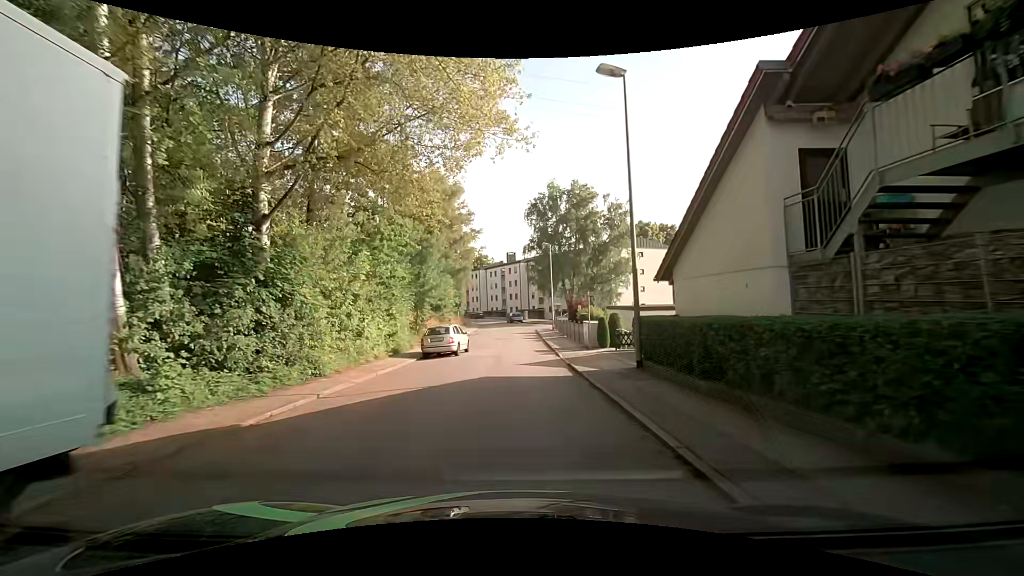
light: Day
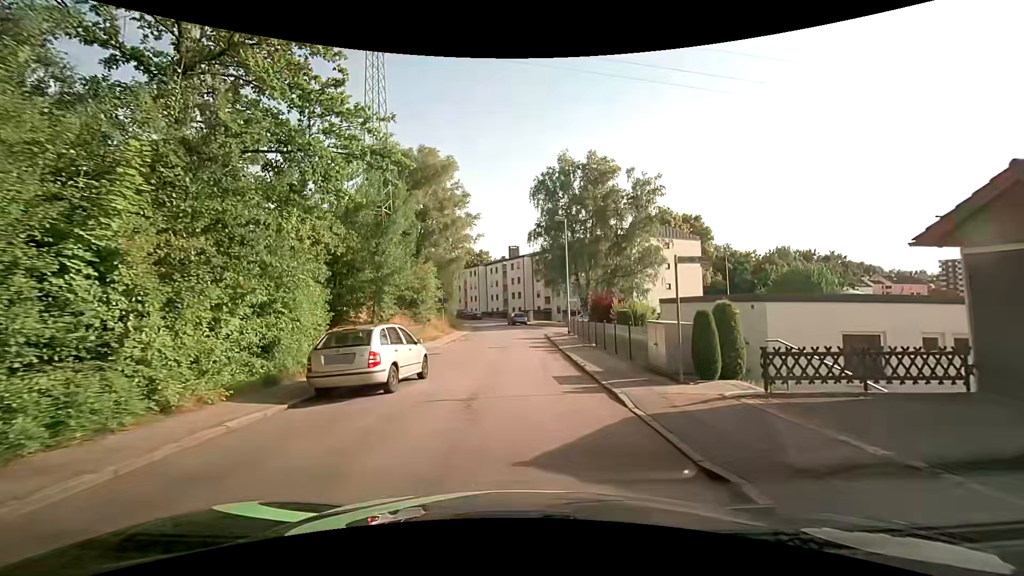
(+0.1, +11.9) m; +1°
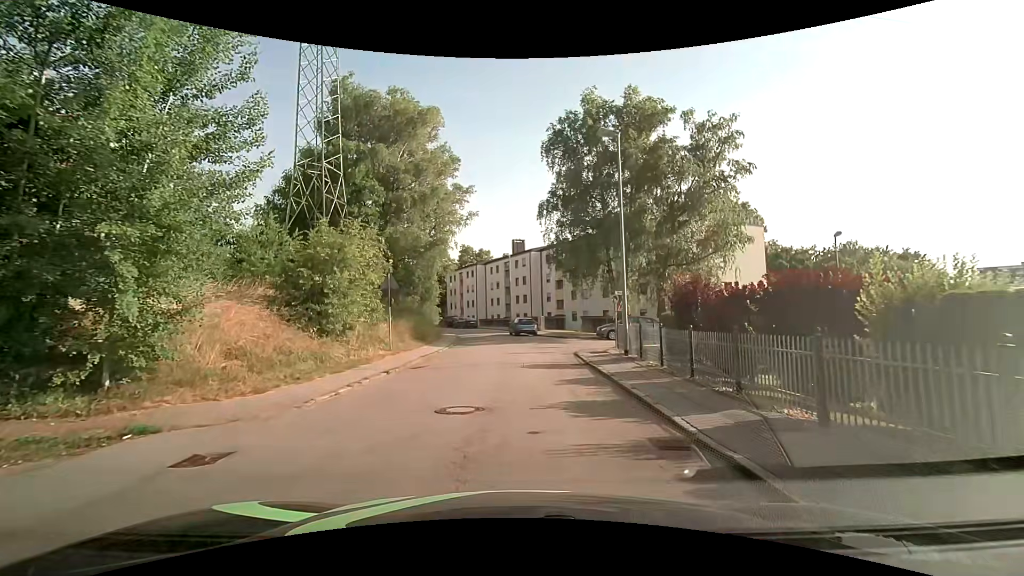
(-0.2, +16.6) m; -1°
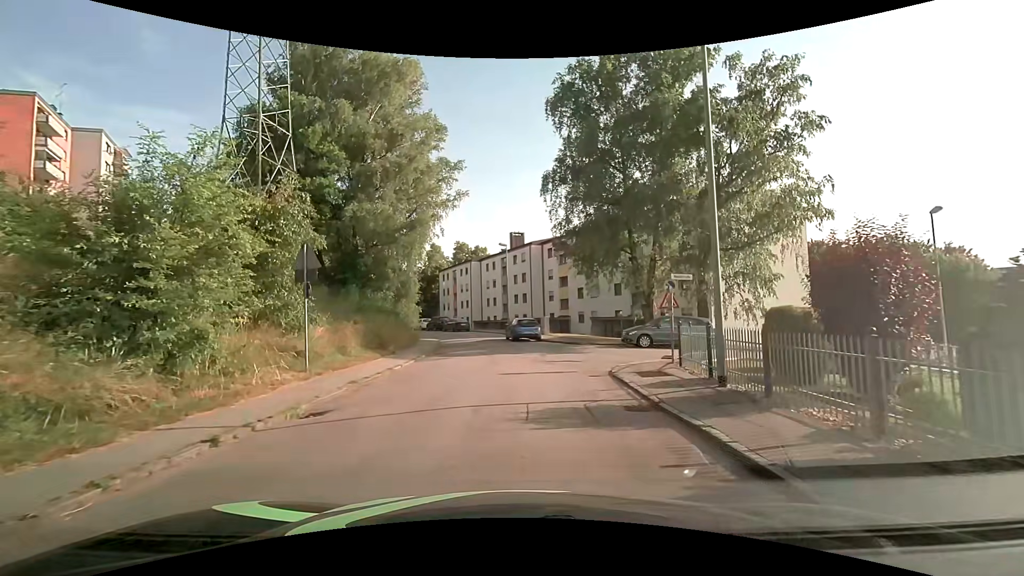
(0.0, +8.2) m; 0°
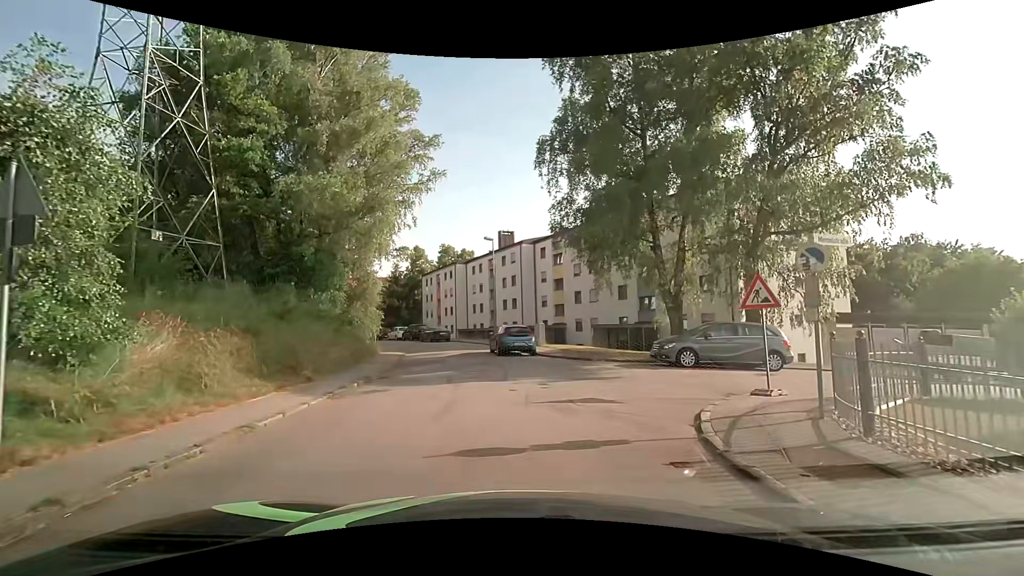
(+0.1, +7.1) m; +2°
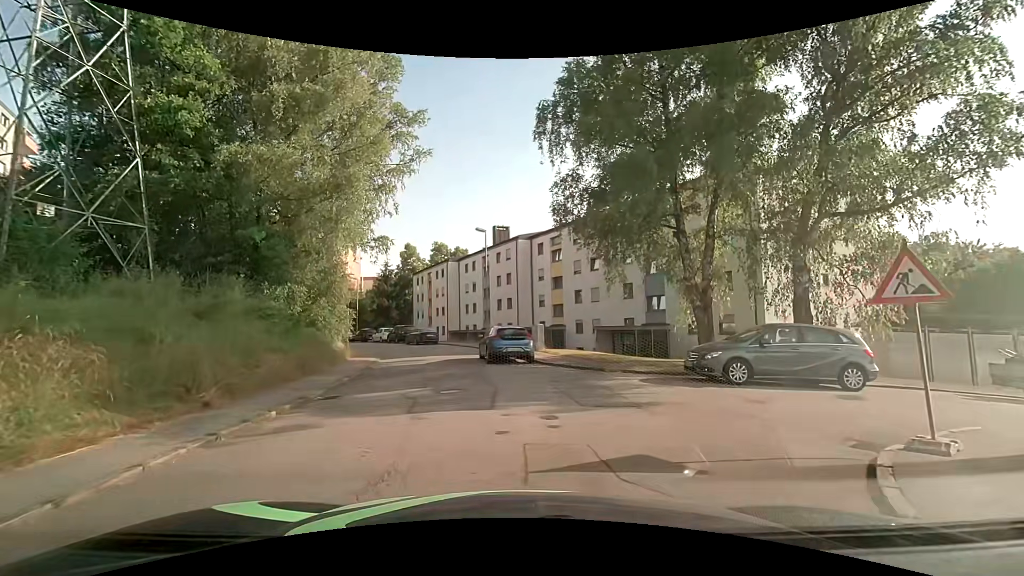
(0.0, +4.0) m; 0°
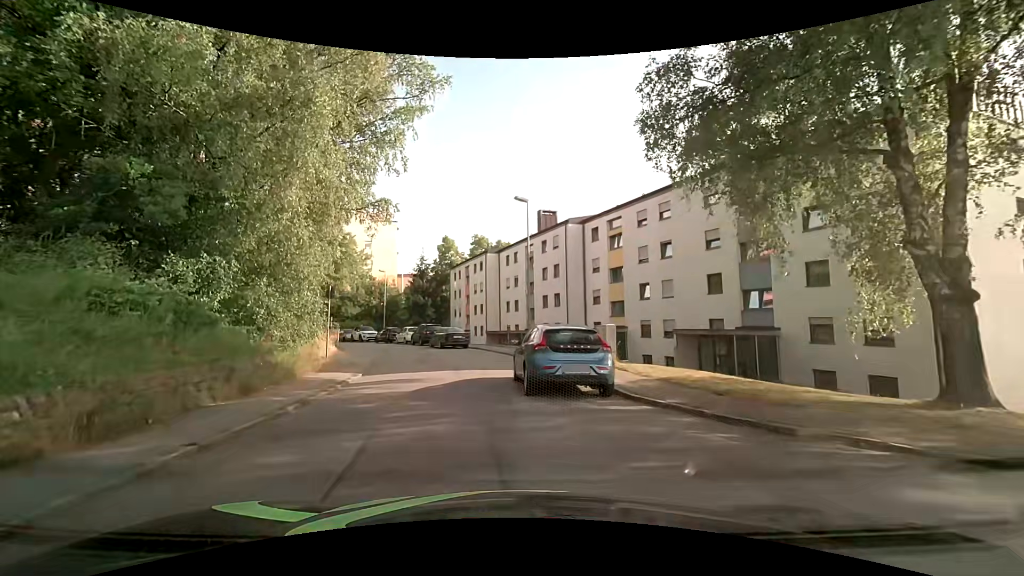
(-0.3, +8.8) m; -6°
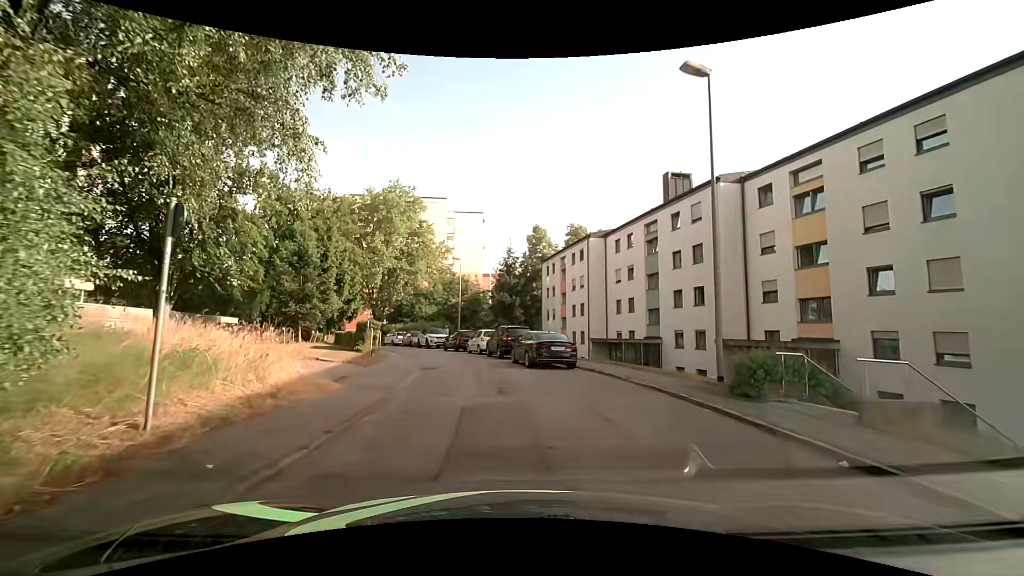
(-1.4, +13.5) m; -10°
(0, +10) (-2, +20) (-4, +30) (-7, +39) (-12, +48) (-18, +56) (-24, +63) (-32, +70) (-39, +77) (-46, +84) m
